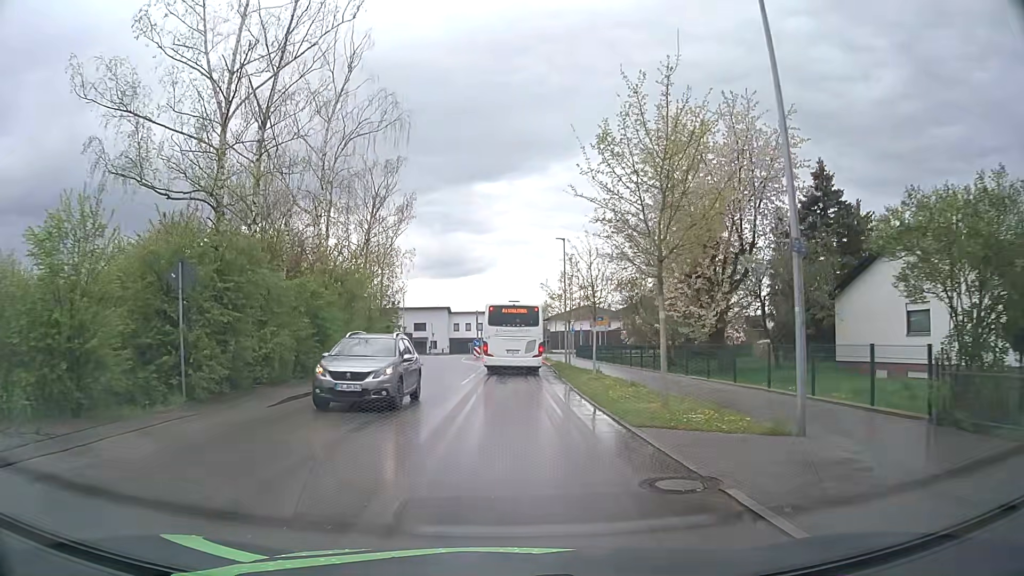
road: unclassified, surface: asphalt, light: Day
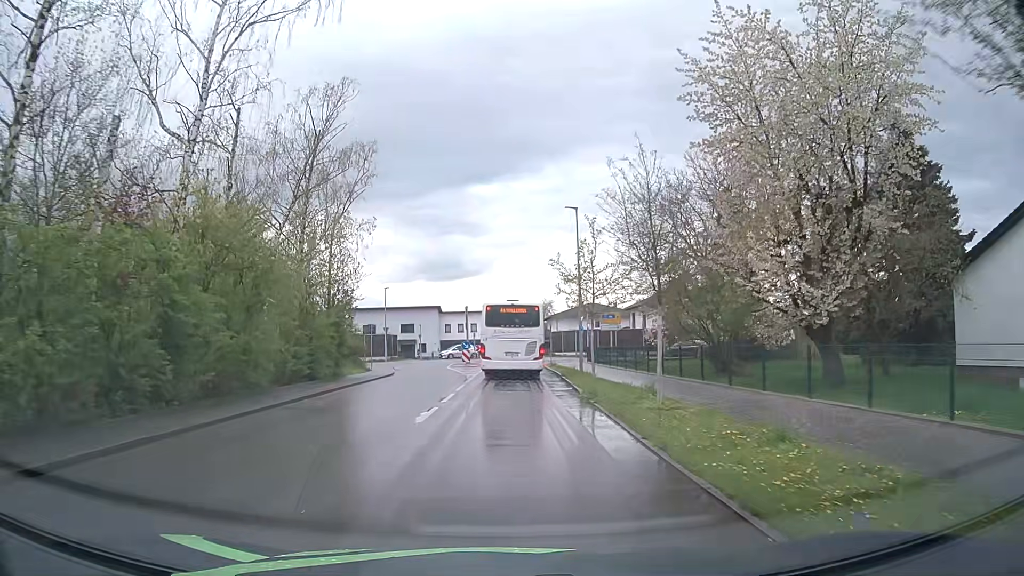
(0.0, +10.4) m; 0°
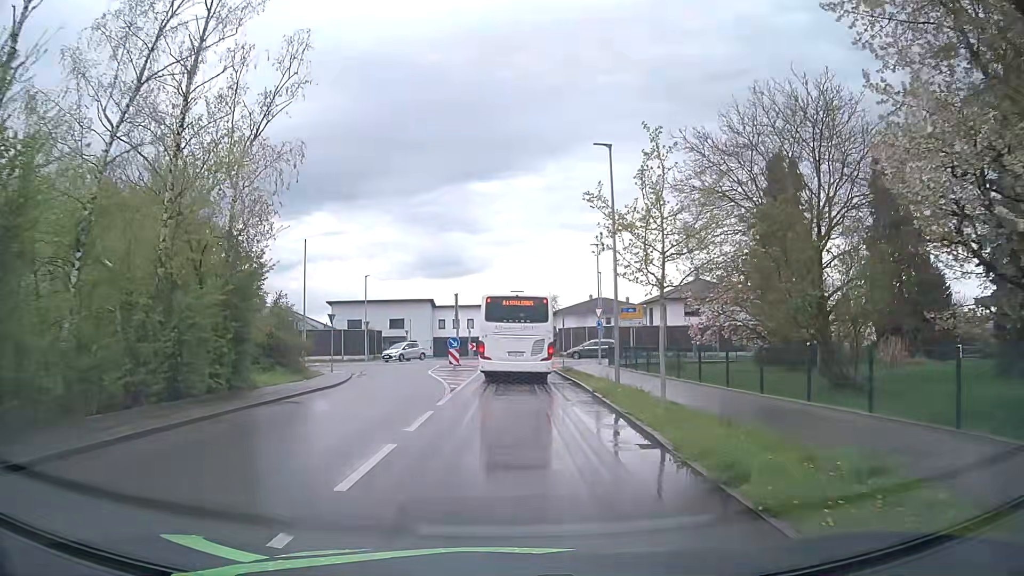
(0.0, +10.4) m; 0°
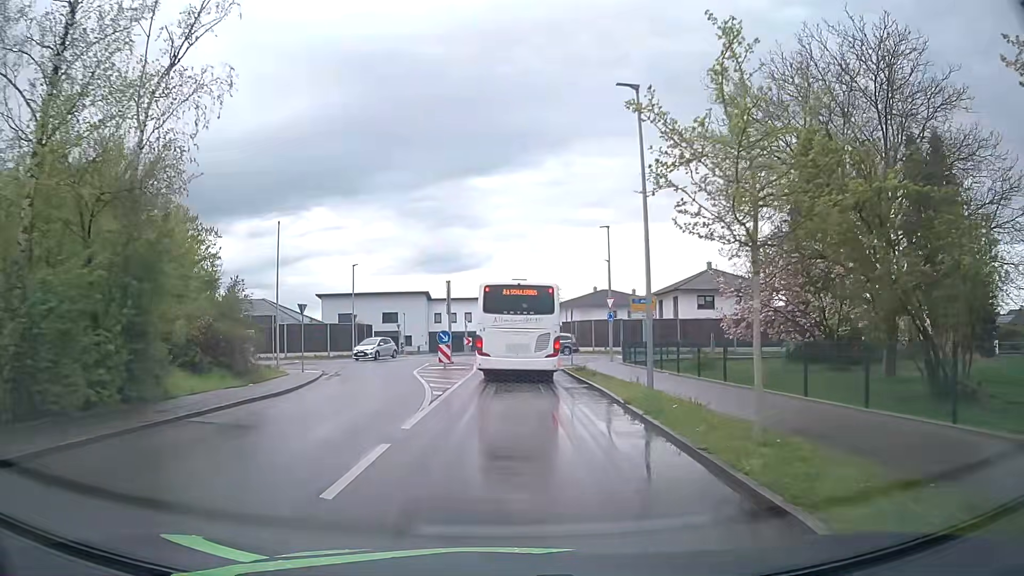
(0.0, +5.0) m; 0°
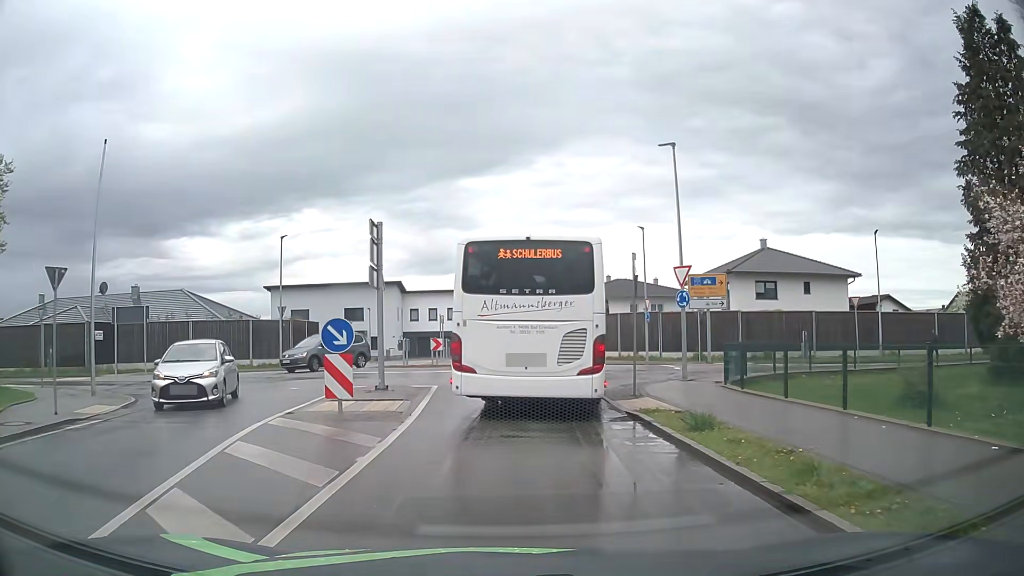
(+0.2, +17.3) m; +1°
